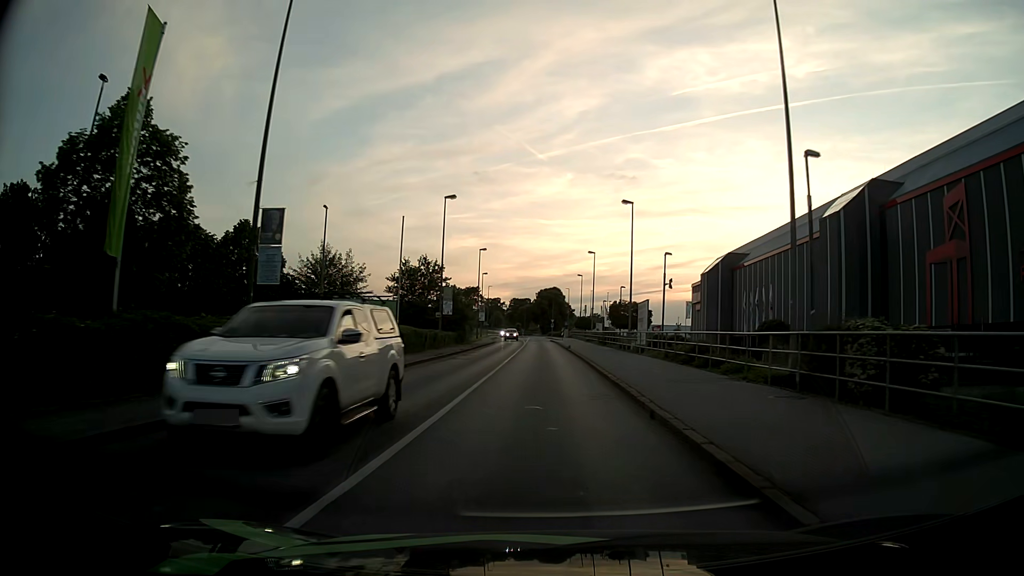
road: tertiary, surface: asphalt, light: Day
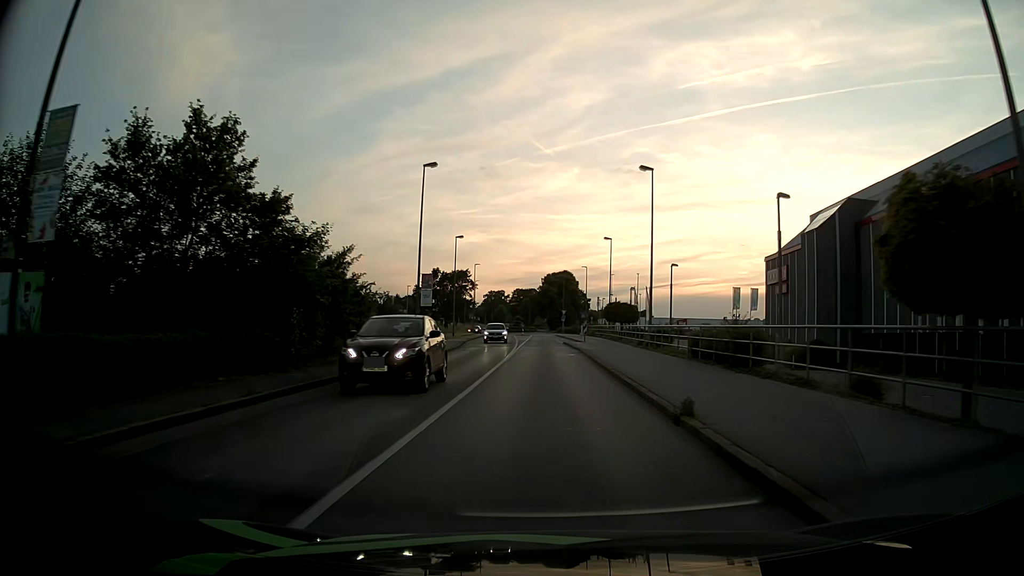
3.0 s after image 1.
(-0.2, +38.2) m; -1°
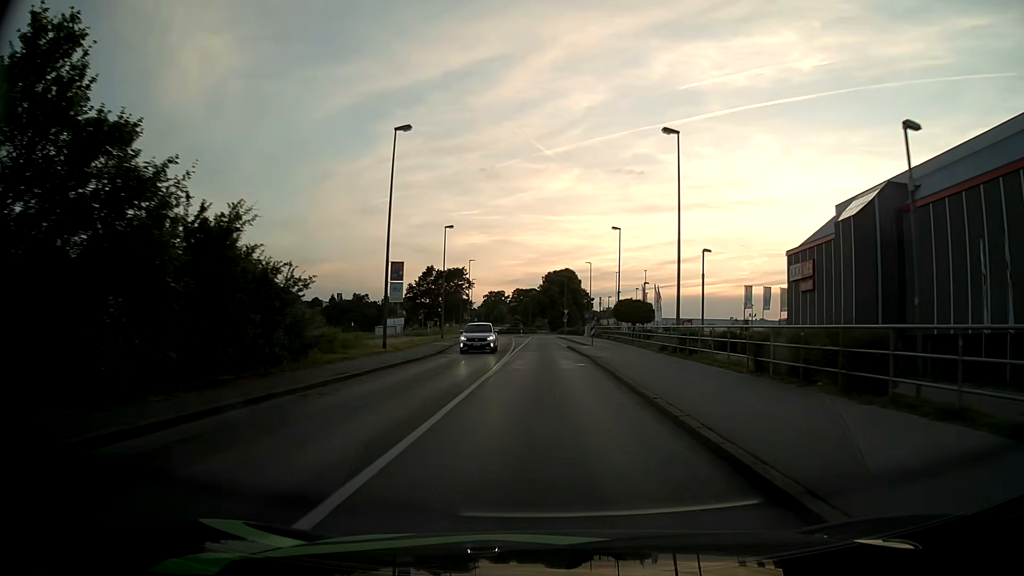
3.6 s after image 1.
(0.0, +7.7) m; 0°
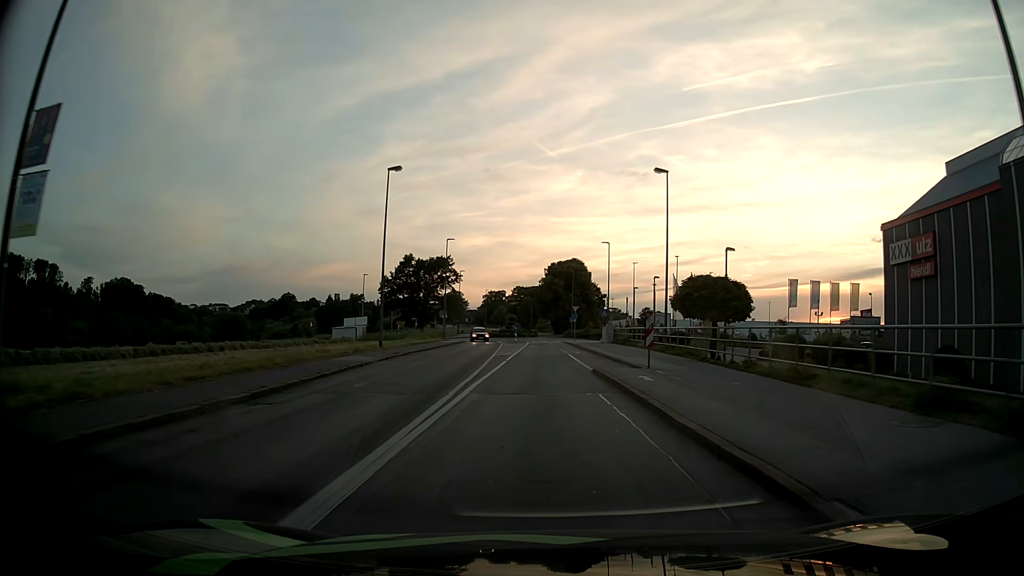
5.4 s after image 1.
(-0.1, +23.0) m; 0°
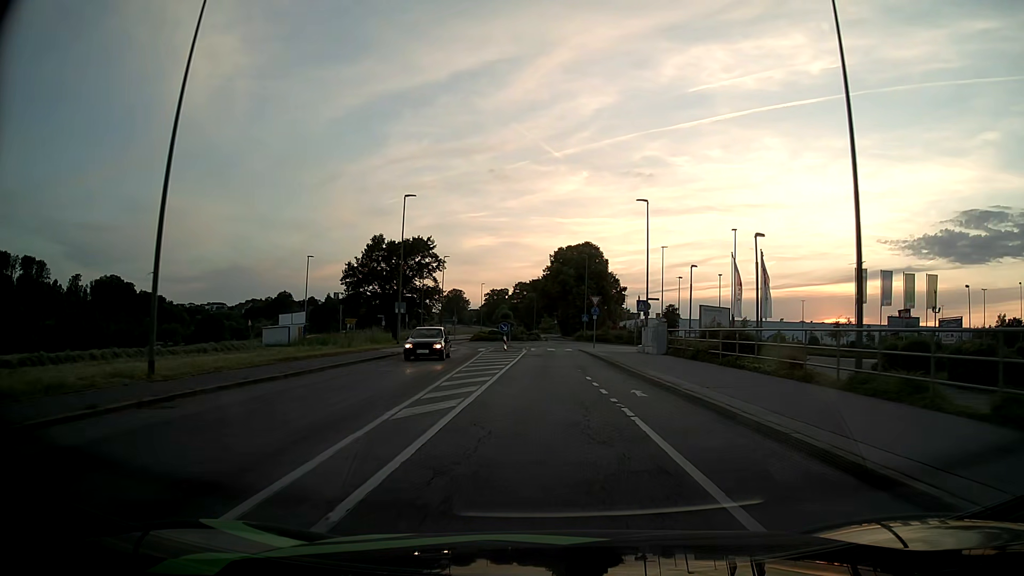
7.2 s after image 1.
(-0.2, +22.9) m; -1°
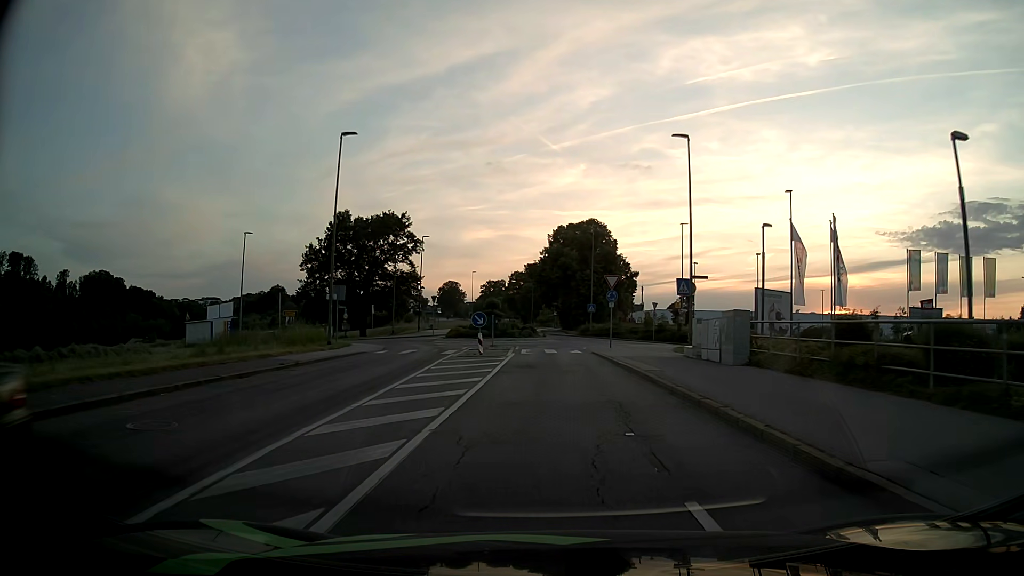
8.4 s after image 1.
(0.0, +13.8) m; 0°
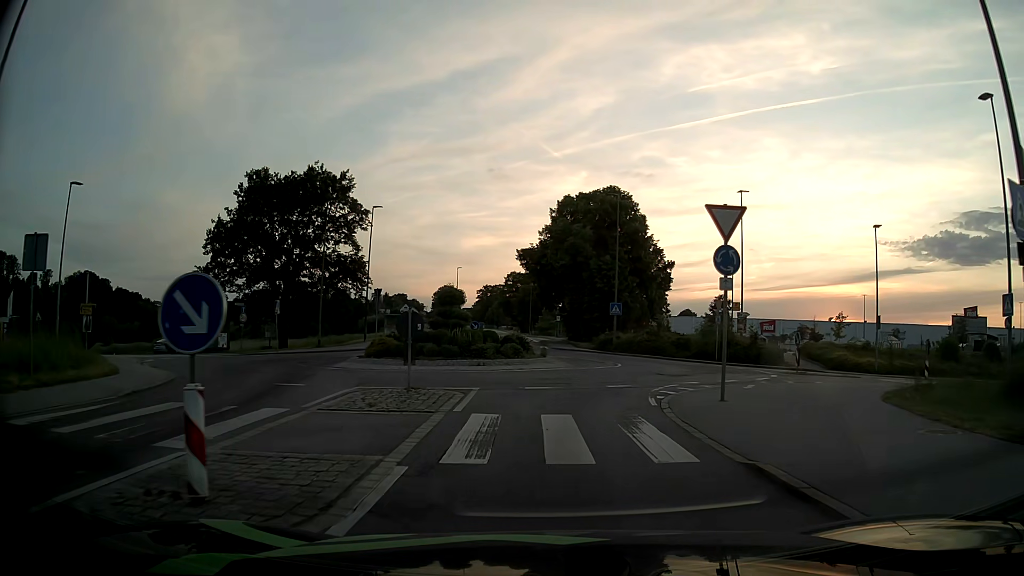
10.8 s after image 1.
(0.0, +22.0) m; 0°
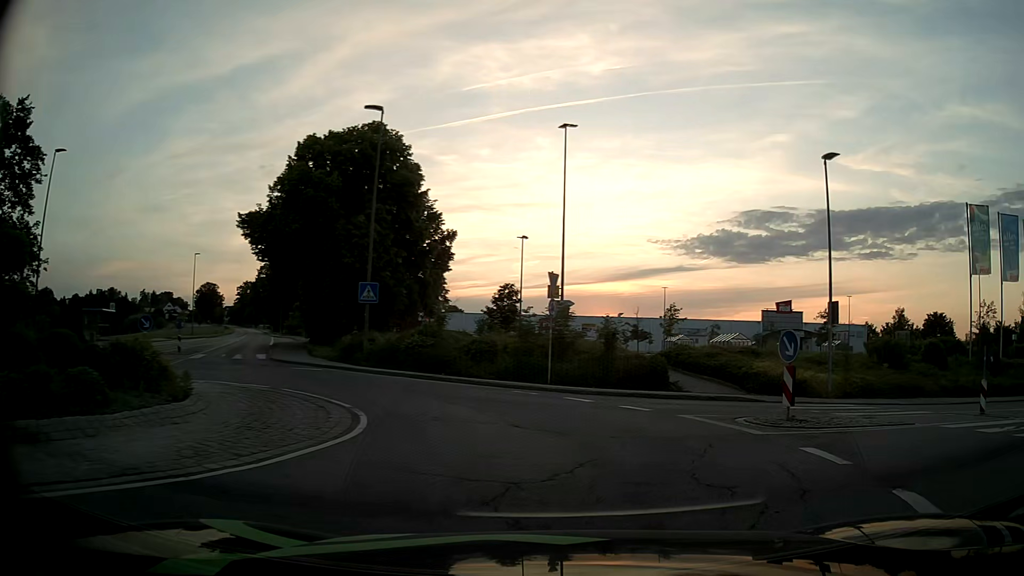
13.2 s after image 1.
(+1.5, +17.0) m; +21°
(0, +10) (-6, +18) (-13, +25) (-18, +34) (-22, +43) (-26, +52) (-30, +61) (-34, +70) (-39, +79) (-43, +88) m
